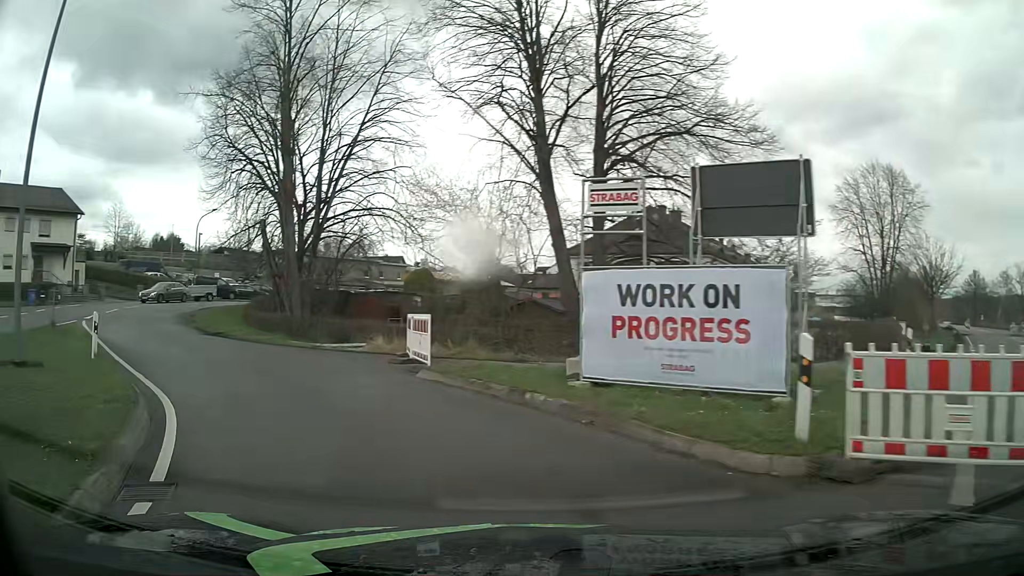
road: unclassified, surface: asphalt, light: Day
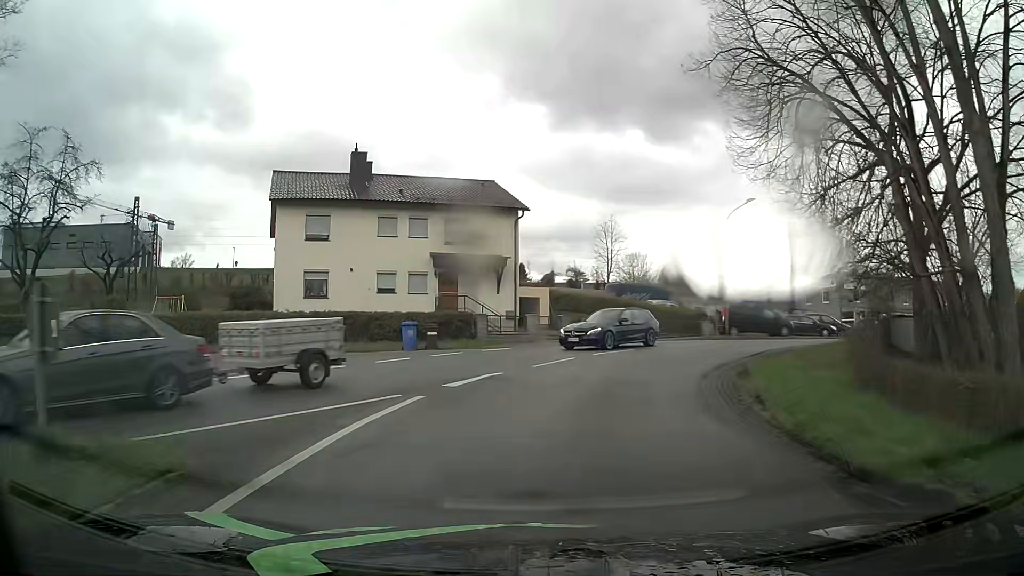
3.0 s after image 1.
(-8.7, +17.8) m; -43°
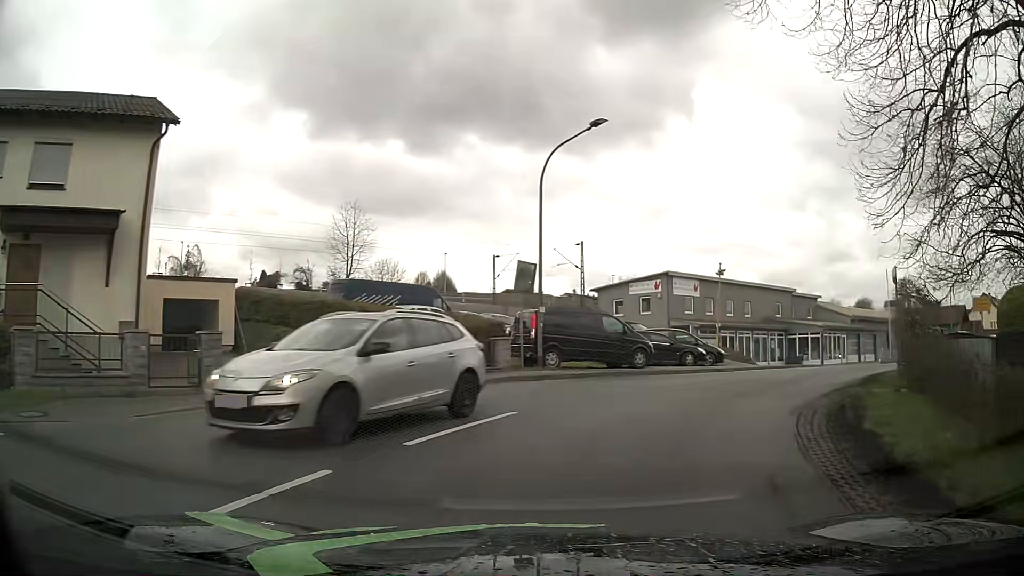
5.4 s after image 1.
(+2.3, +17.3) m; +20°
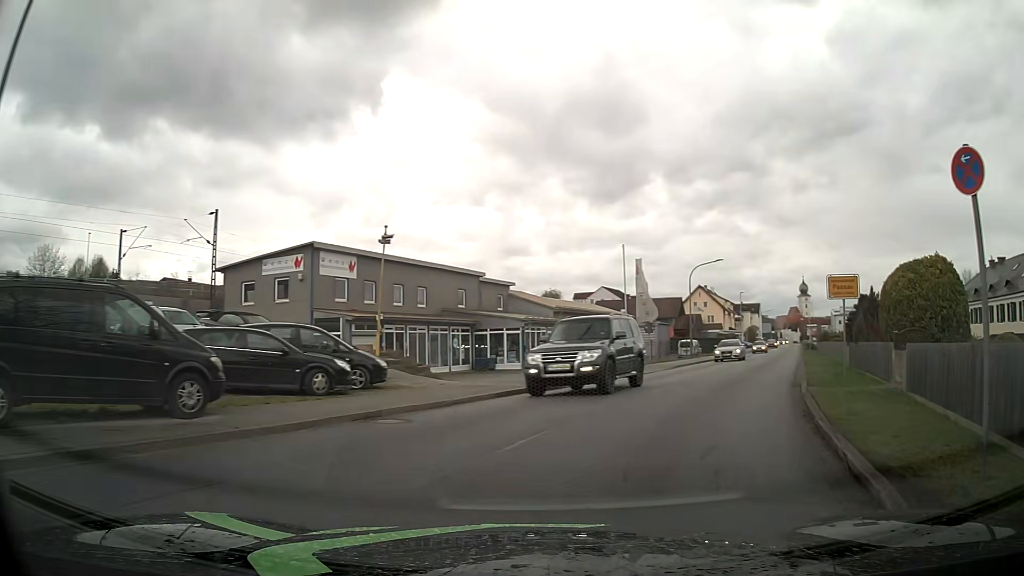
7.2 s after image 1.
(+3.1, +12.7) m; +28°
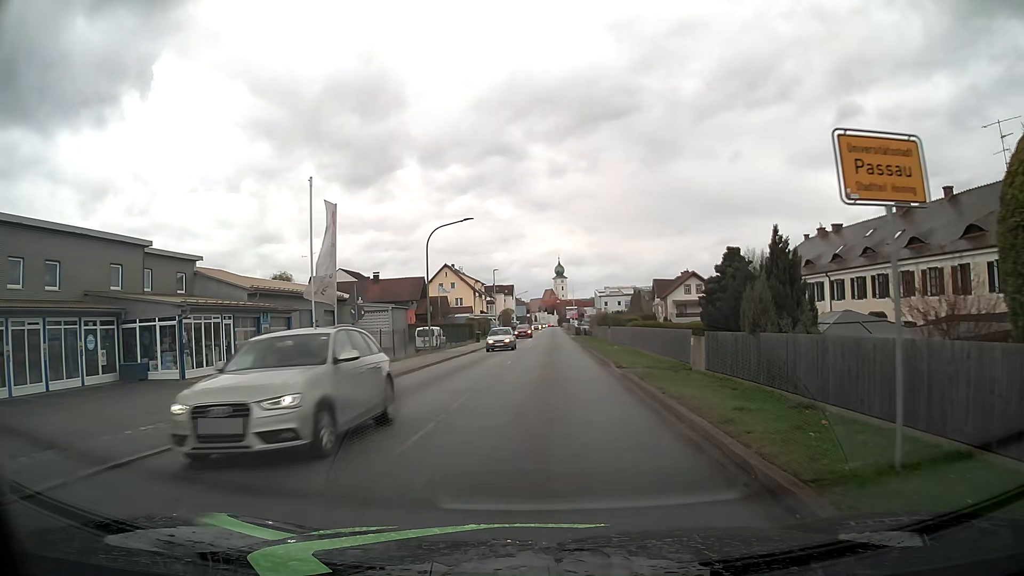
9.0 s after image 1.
(+3.4, +13.8) m; +22°
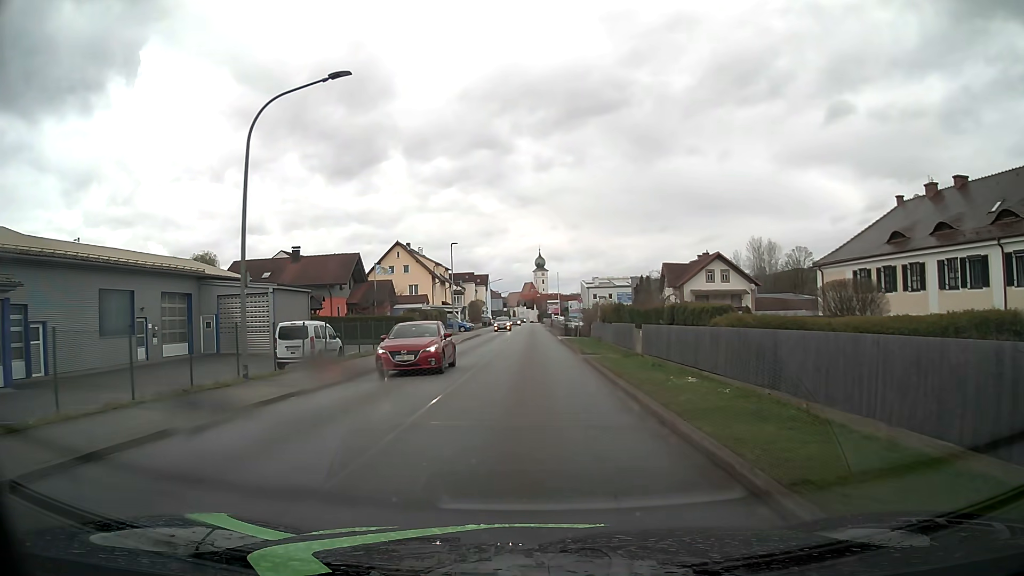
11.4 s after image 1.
(+0.5, +22.8) m; +1°
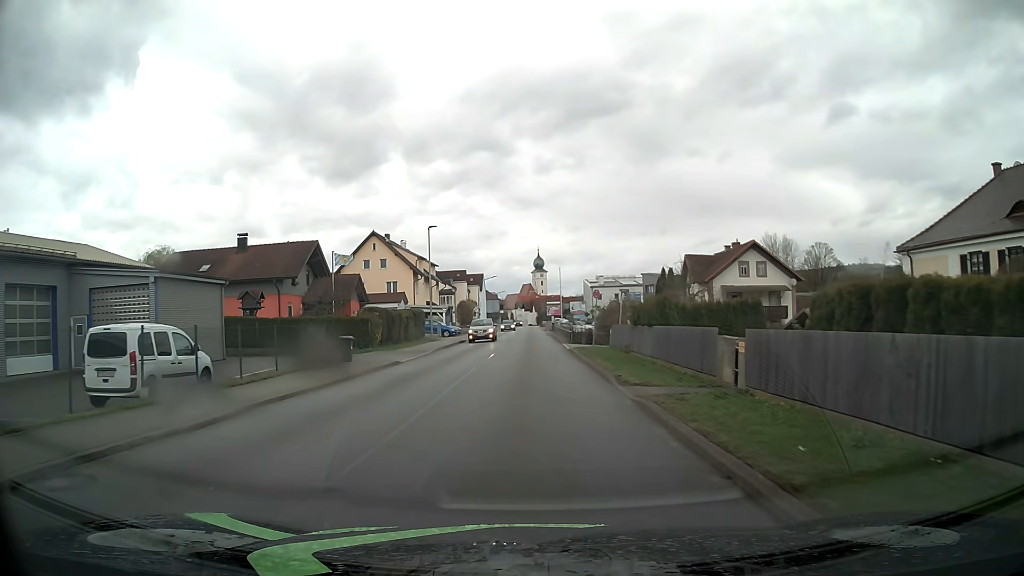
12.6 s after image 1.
(0.0, +12.2) m; 0°
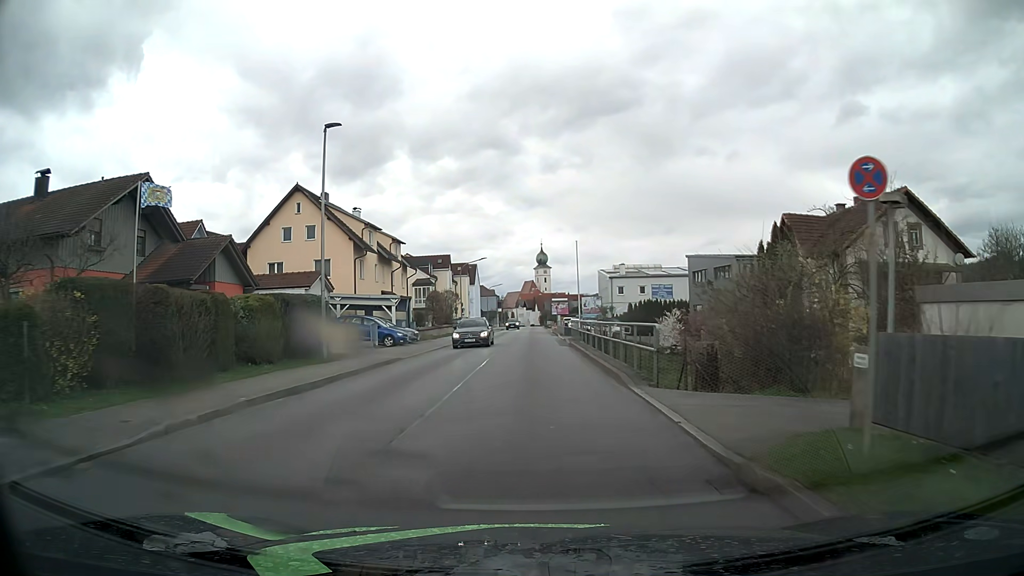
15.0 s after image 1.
(-0.2, +25.5) m; -1°
(0, +10) (0, +20) (0, +30) (0, +40) (0, +50) (0, +60) (0, +70) (0, +80) (0, +90) (0, +100) m
